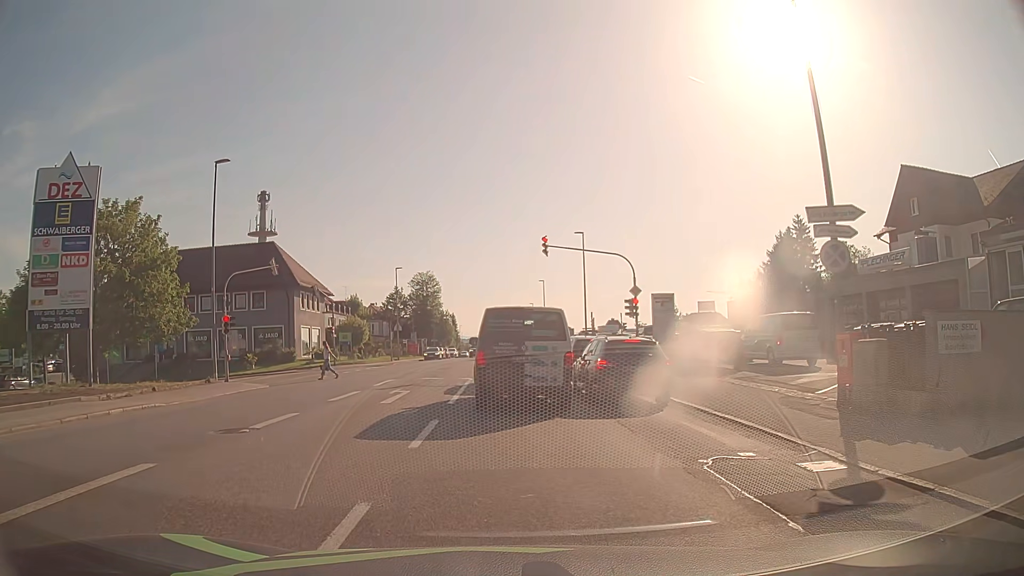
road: tertiary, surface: asphalt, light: Day
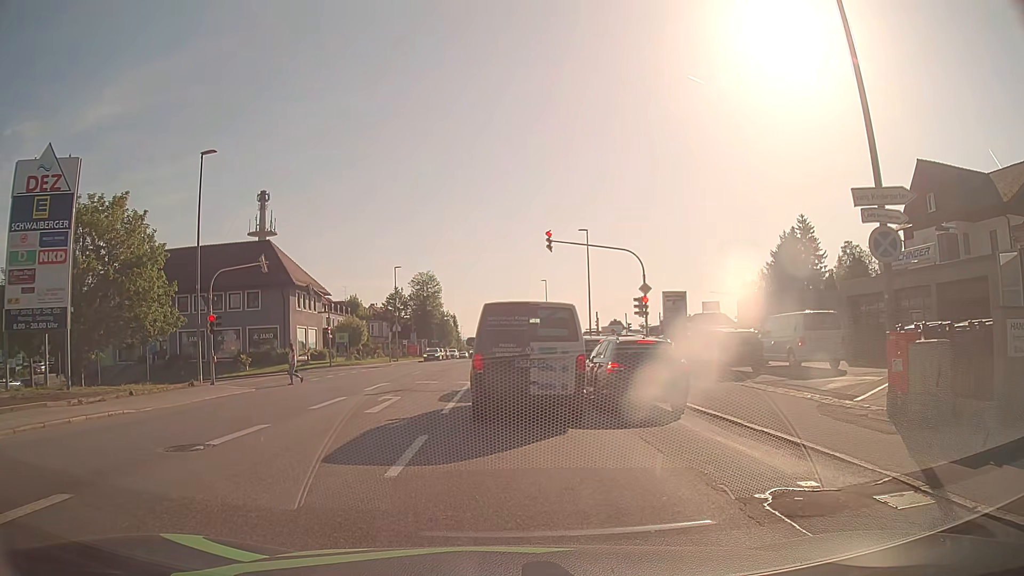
(0.0, +1.8) m; 0°
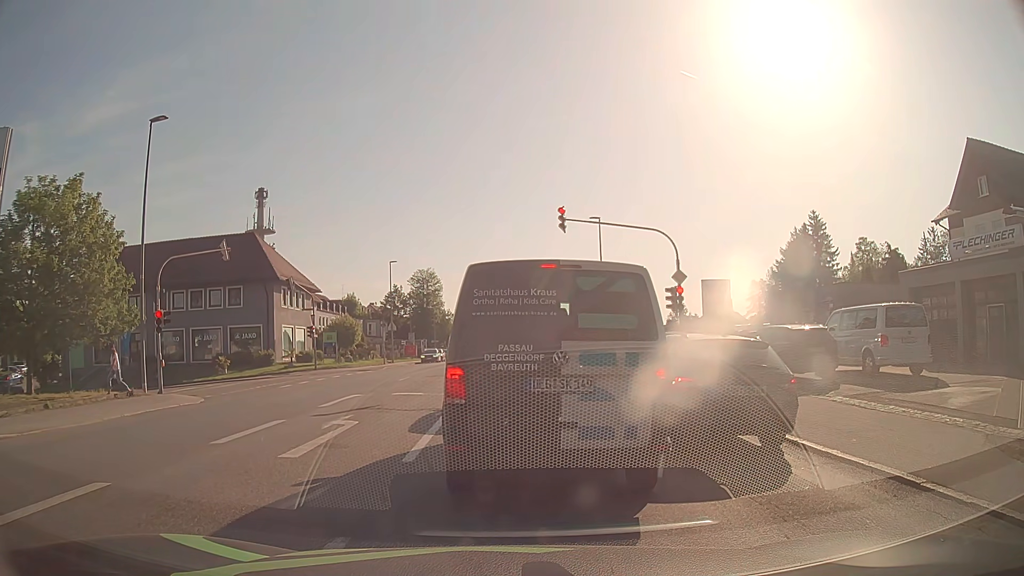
(0.0, +4.9) m; 0°
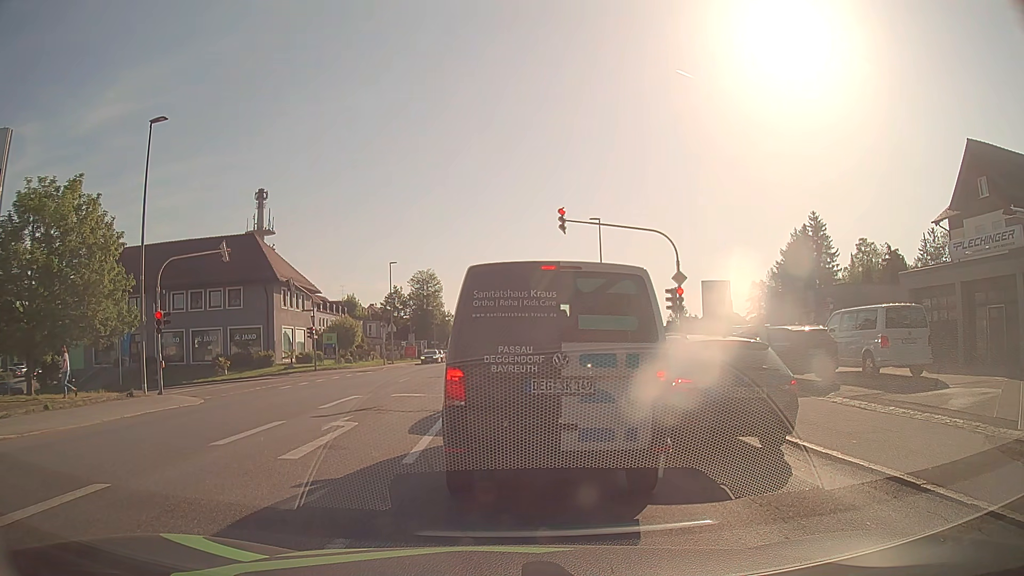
(0.0, +0.1) m; 0°
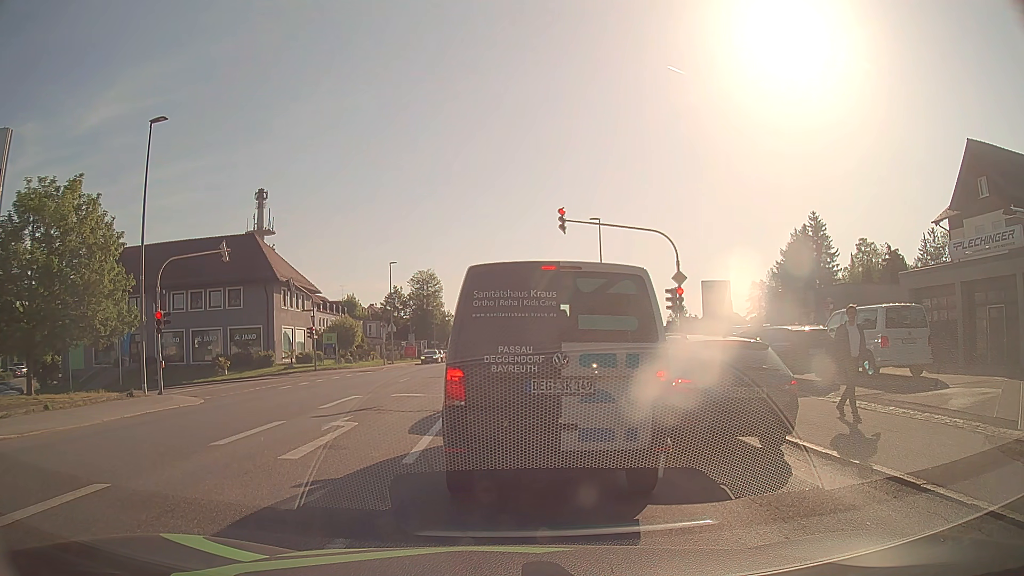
(0.0, 0.0) m; 0°
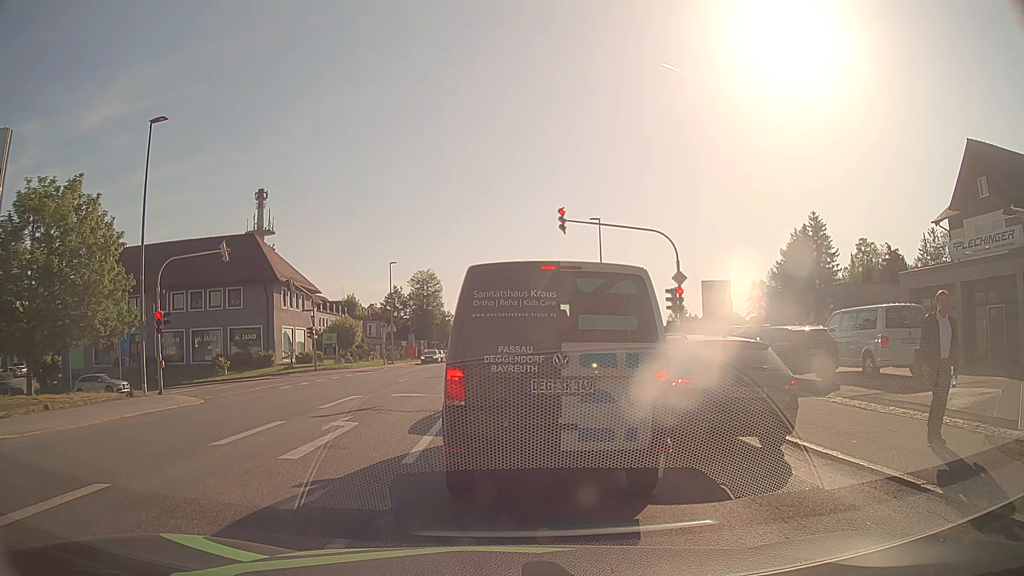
(0.0, 0.0) m; 0°
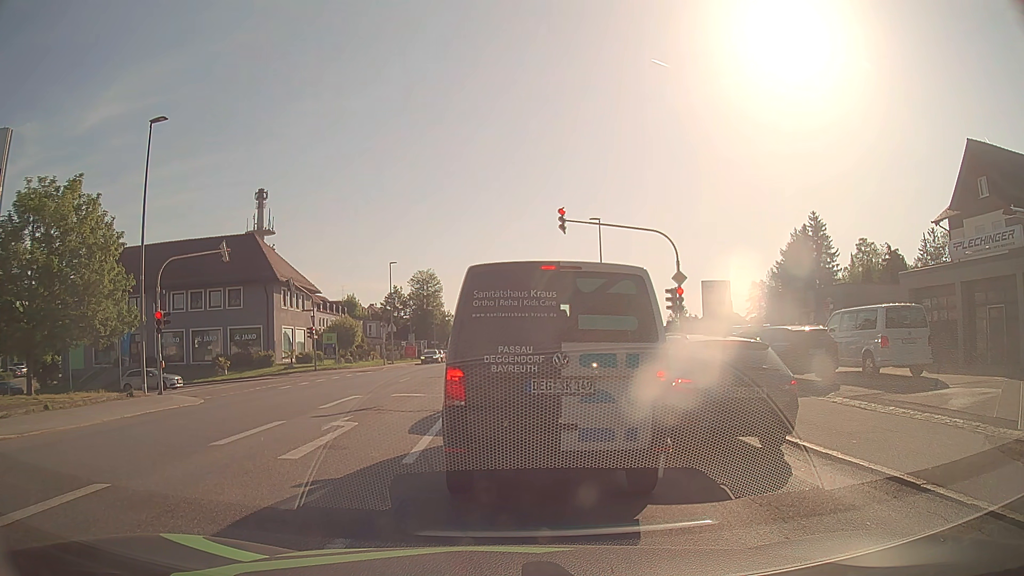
(0.0, 0.0) m; 0°
